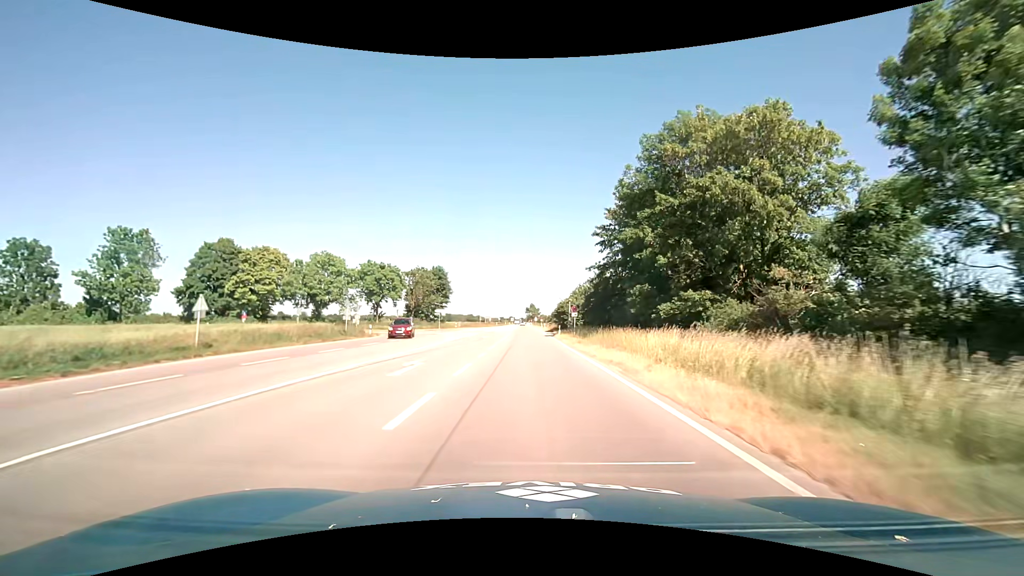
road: primary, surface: asphalt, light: Day
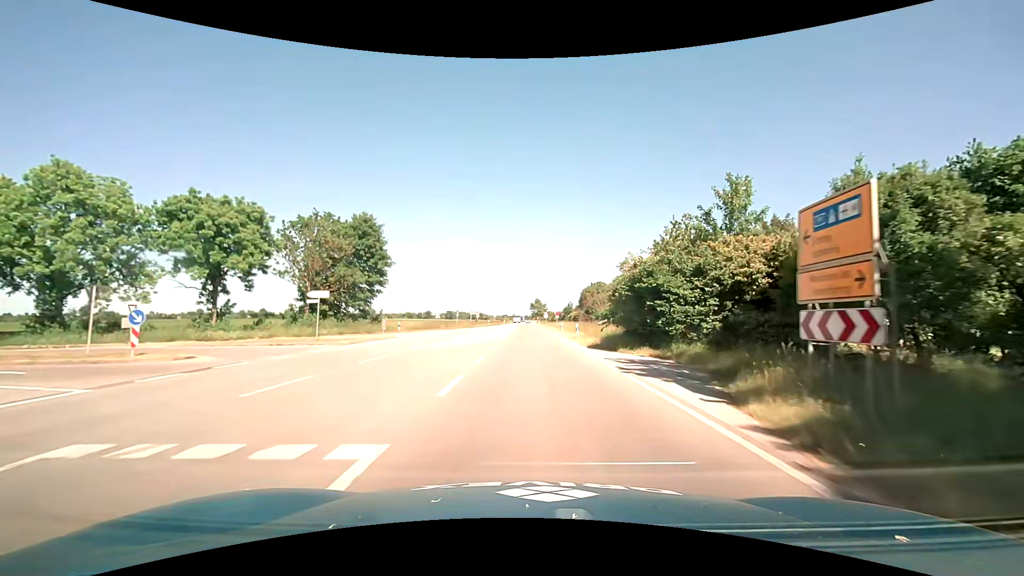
(-0.3, +45.2) m; -1°
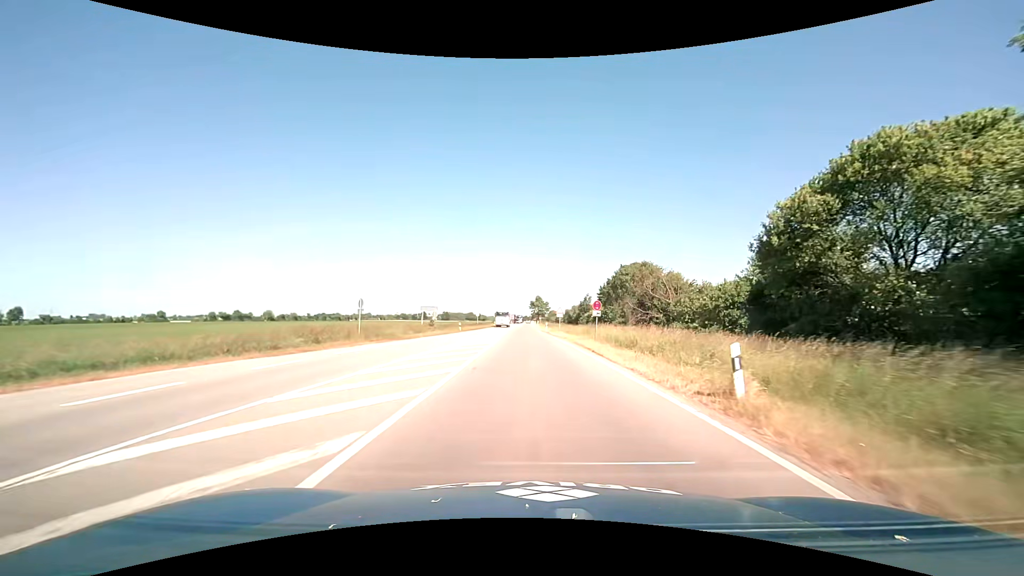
(+0.2, +42.0) m; 0°
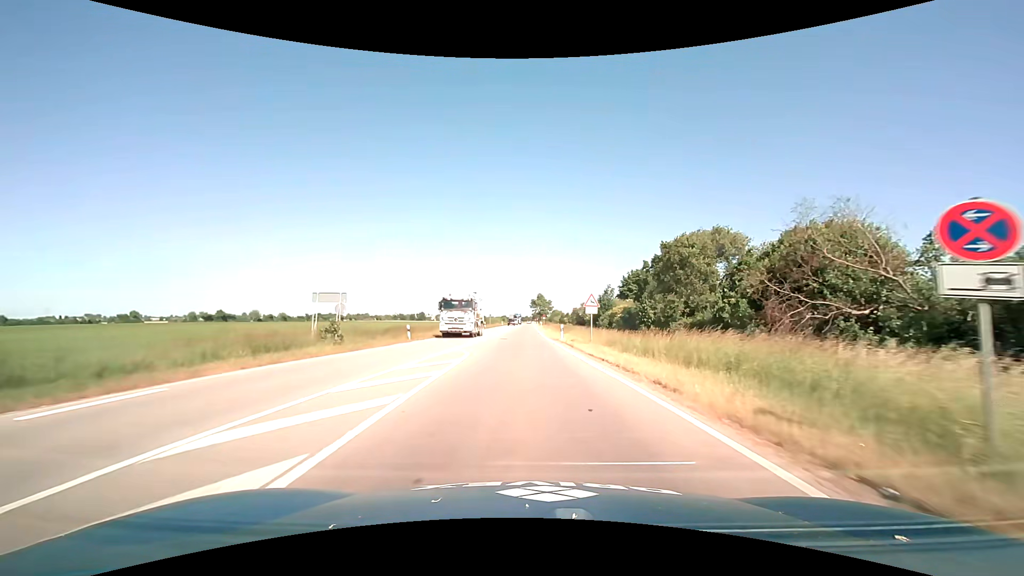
(-0.1, +25.5) m; 0°
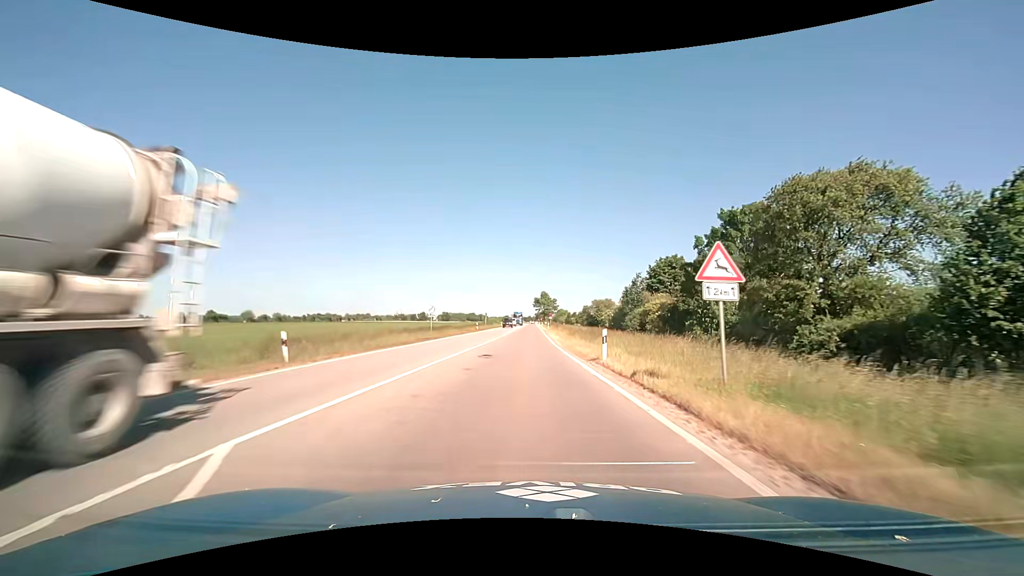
(-0.1, +17.3) m; 0°
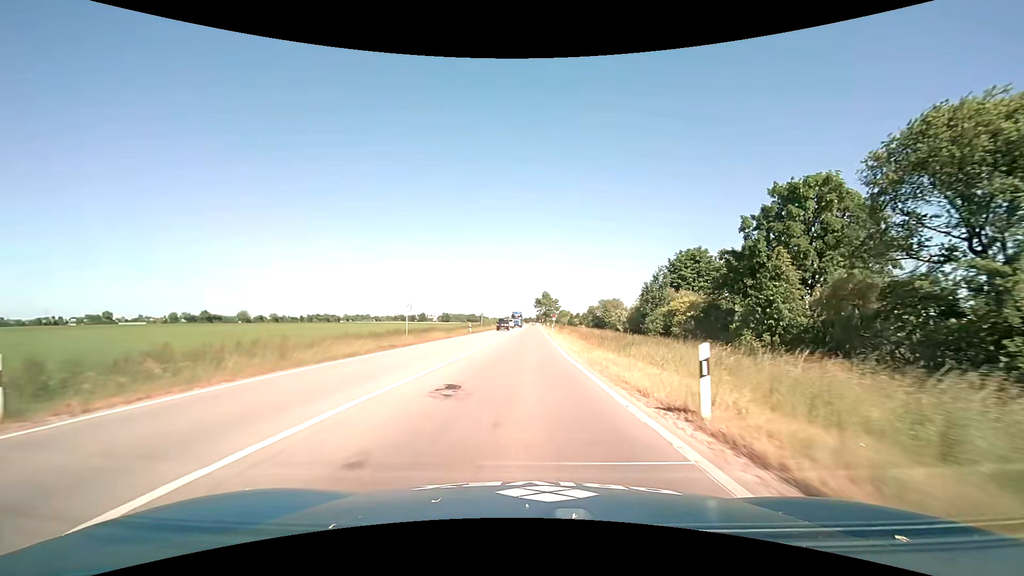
(0.0, +8.8) m; 0°
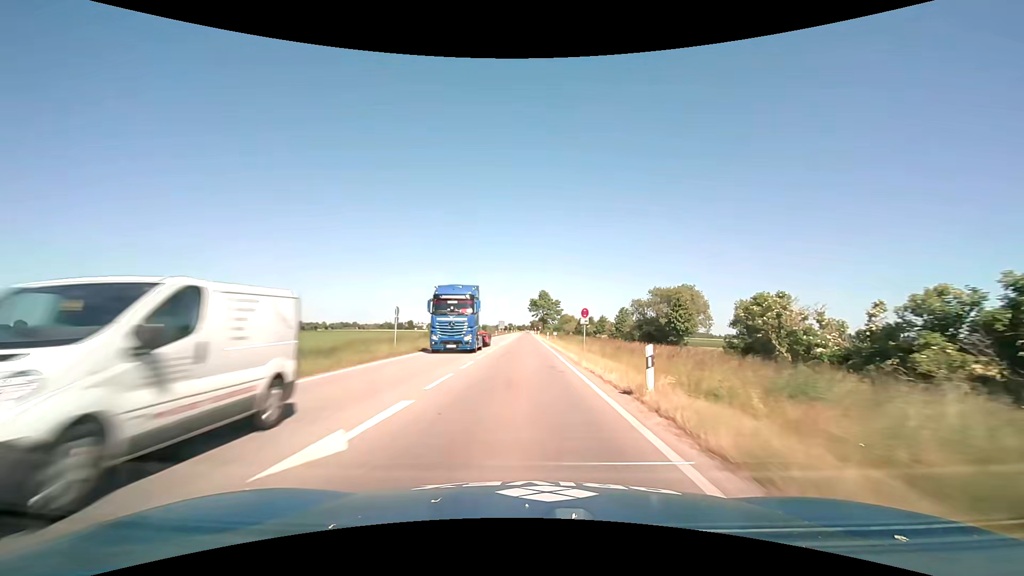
(+0.4, +48.3) m; +1°
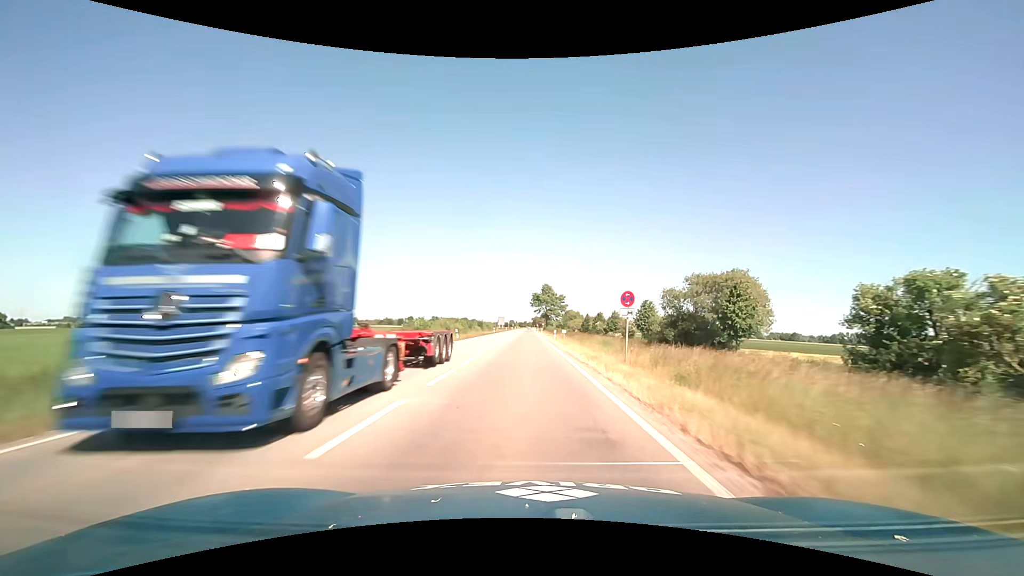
(-0.1, +12.4) m; 0°
(0, +10) (0, +20) (0, +30) (0, +40) (0, +50) (0, +60) (0, +70) (0, +80) (0, +90) (0, +100) m
